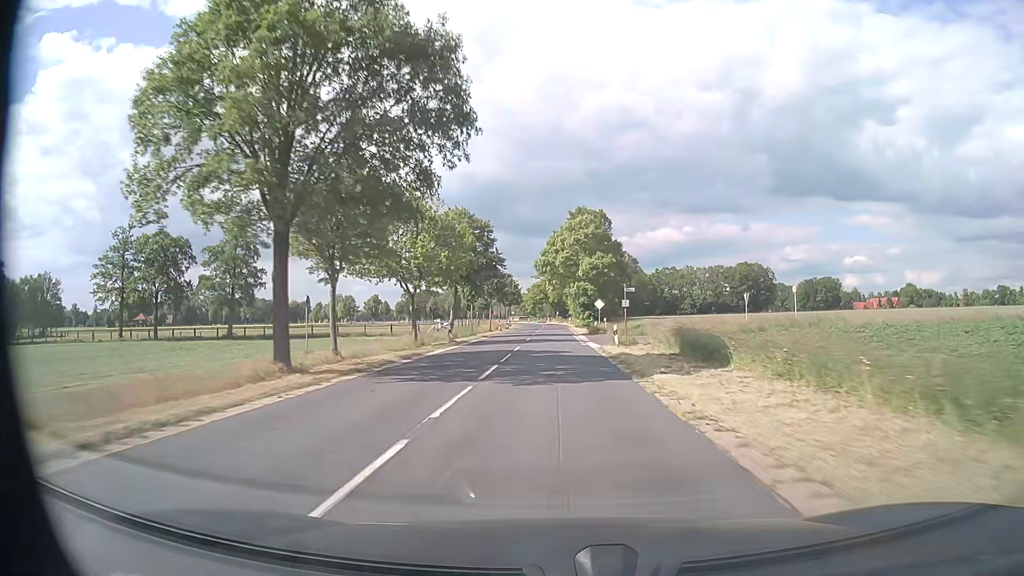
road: secondary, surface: asphalt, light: Day
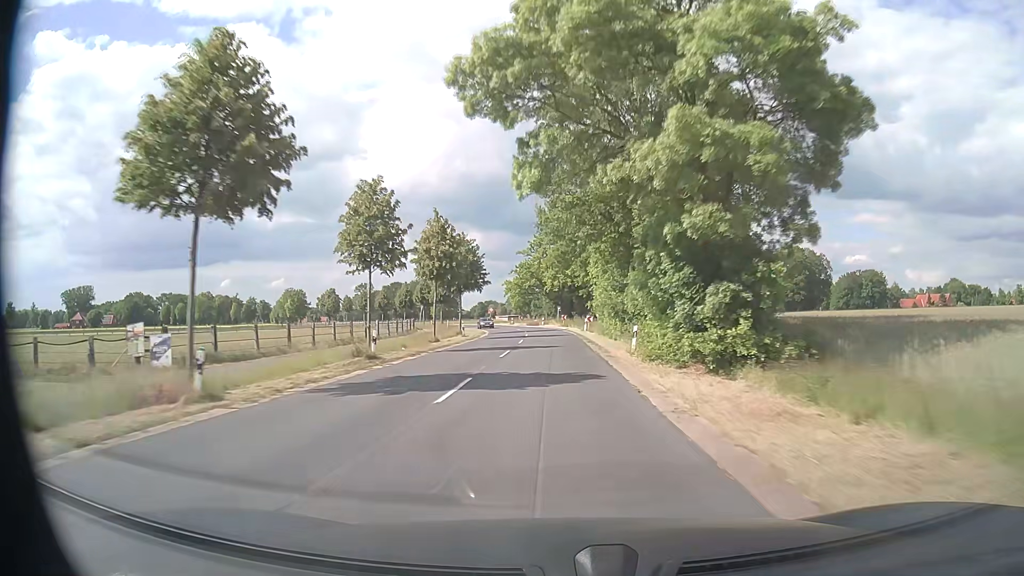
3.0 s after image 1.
(-0.1, +65.0) m; 0°
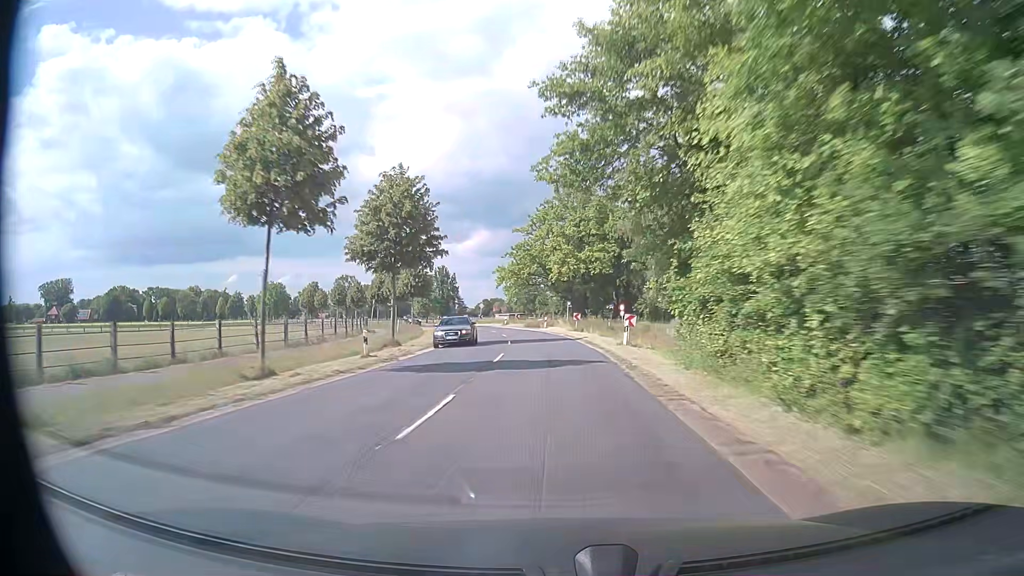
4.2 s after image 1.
(-0.1, +27.2) m; -1°
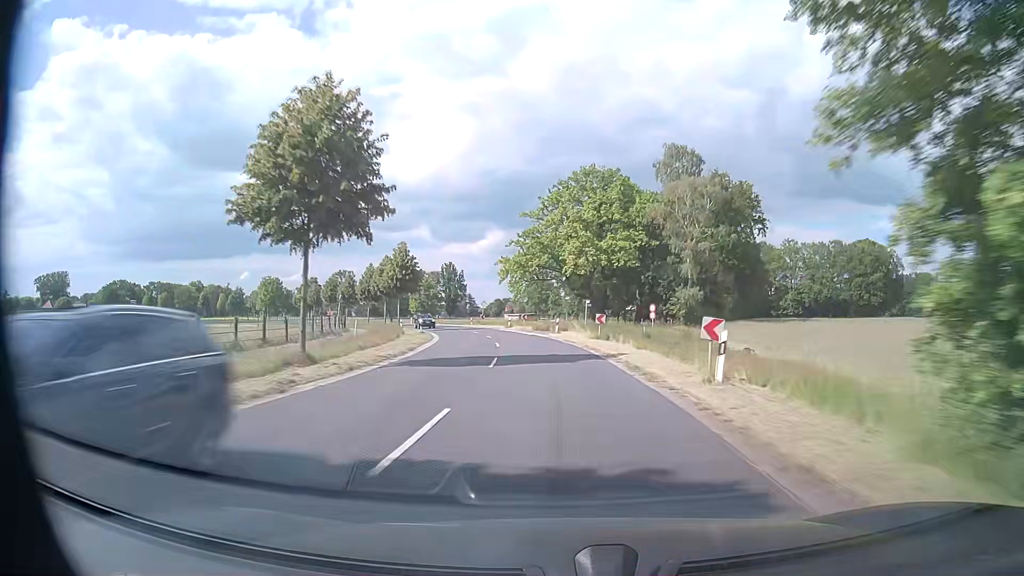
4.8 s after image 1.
(0.0, +13.7) m; -1°
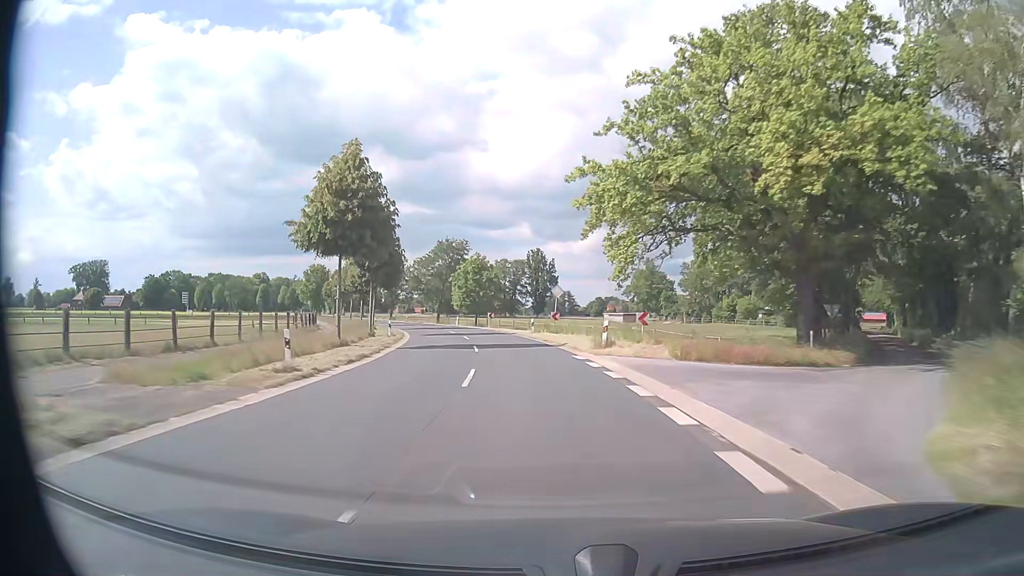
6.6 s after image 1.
(-2.3, +41.4) m; -8°
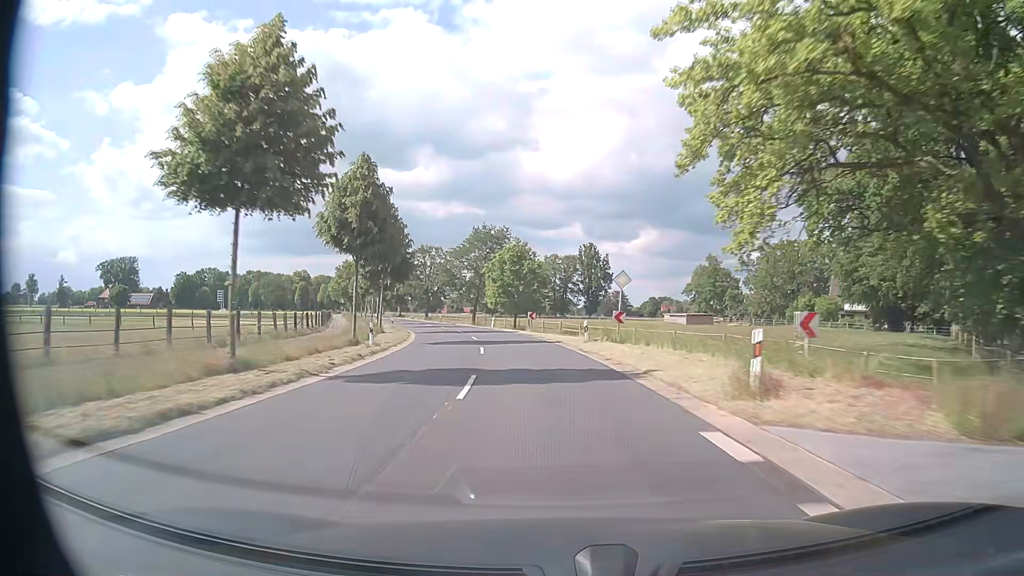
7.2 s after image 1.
(-0.5, +13.9) m; -4°
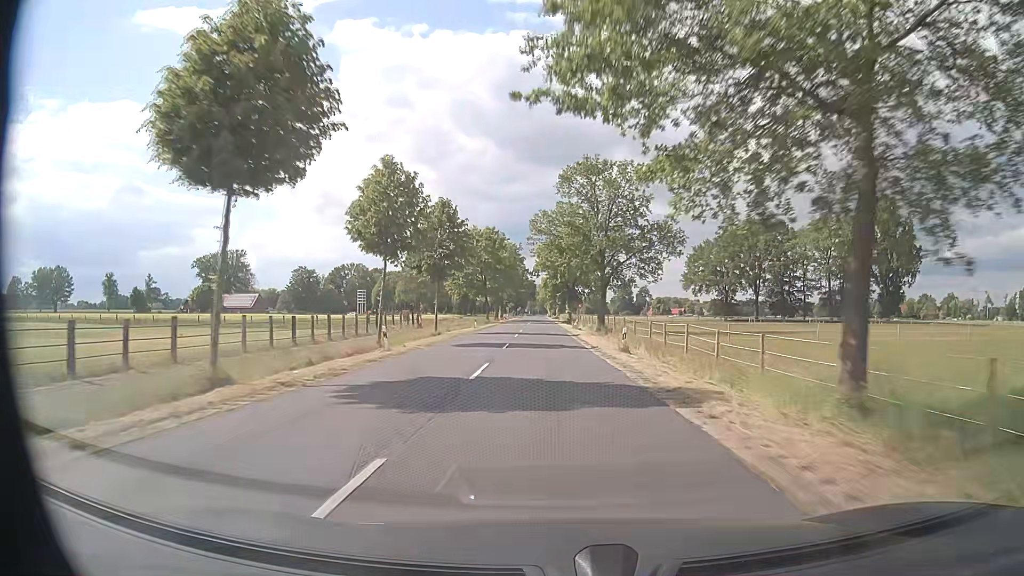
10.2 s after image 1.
(-10.9, +68.1) m; -18°
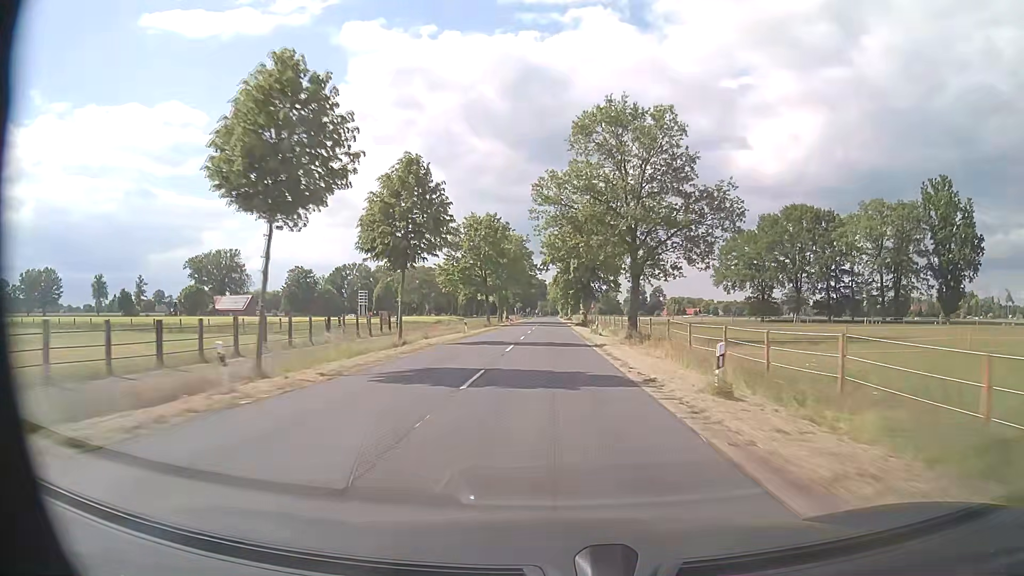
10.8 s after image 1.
(-0.2, +13.9) m; -1°
(0, +10) (0, +20) (0, +30) (0, +40) (-1, +50) (-1, +60) (-1, +70) (-1, +80) (-1, +90) (-1, +100) m
